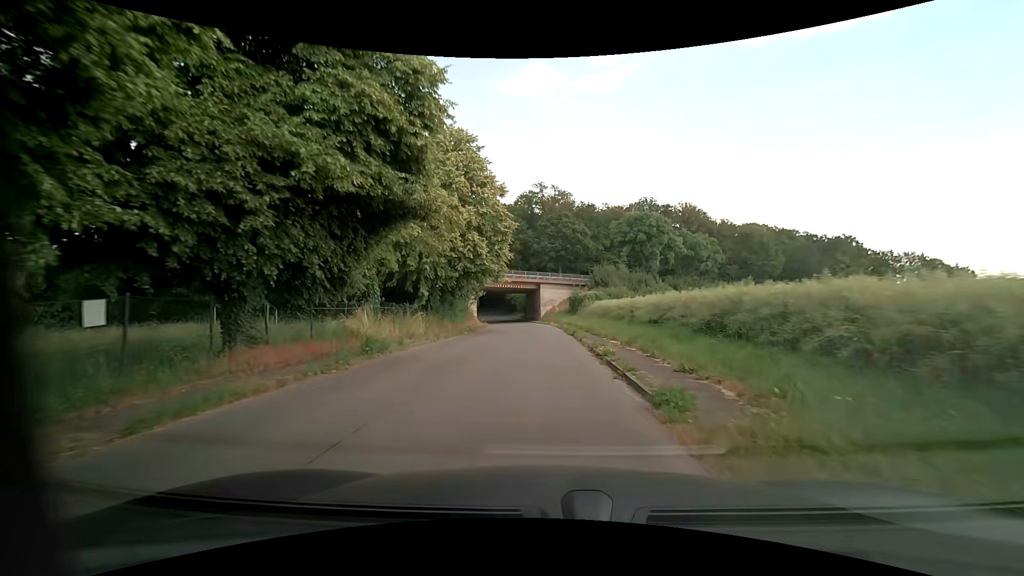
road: unclassified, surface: asphalt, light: Day
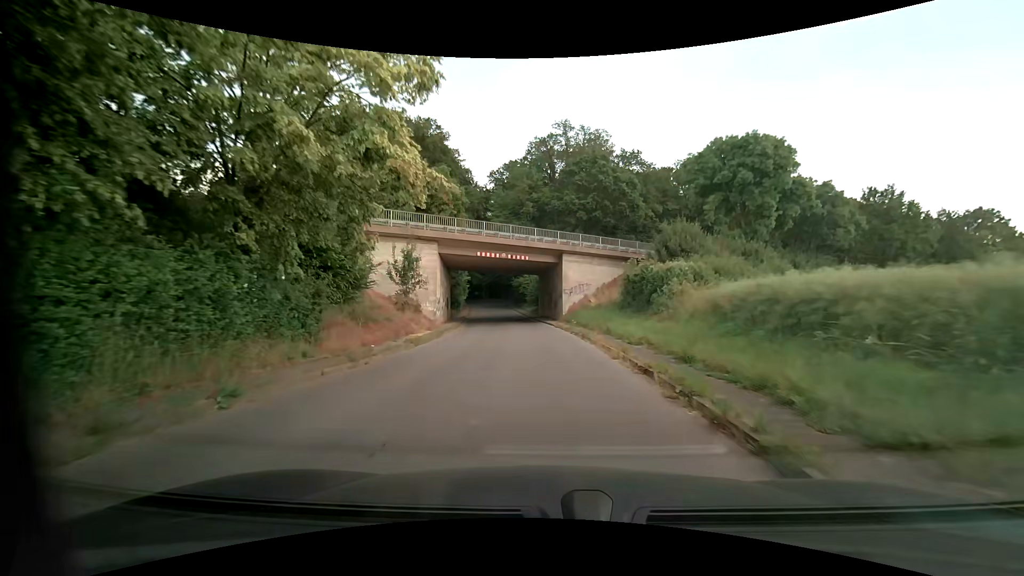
(-0.2, +31.6) m; -2°
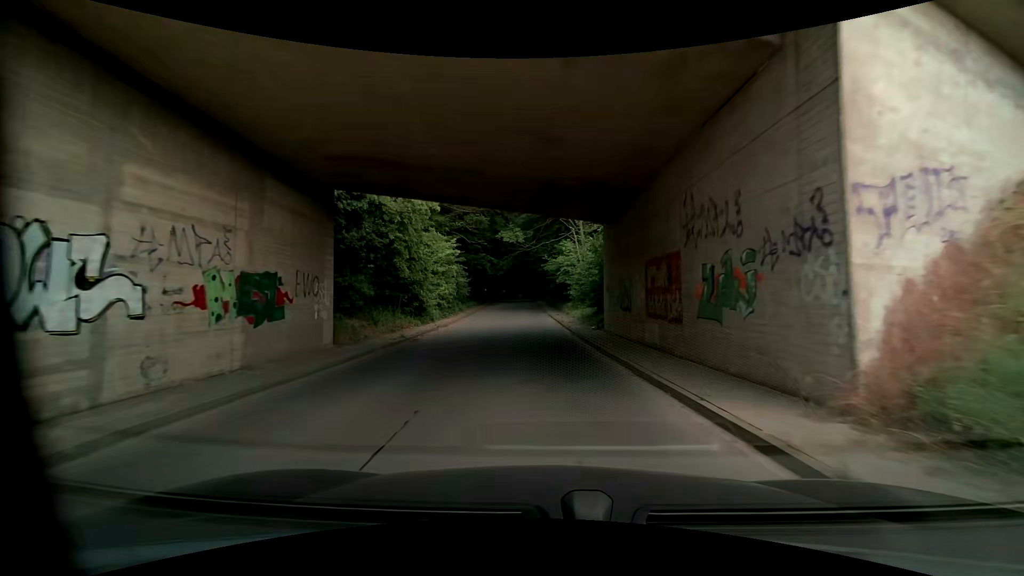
(-1.3, +32.7) m; -5°
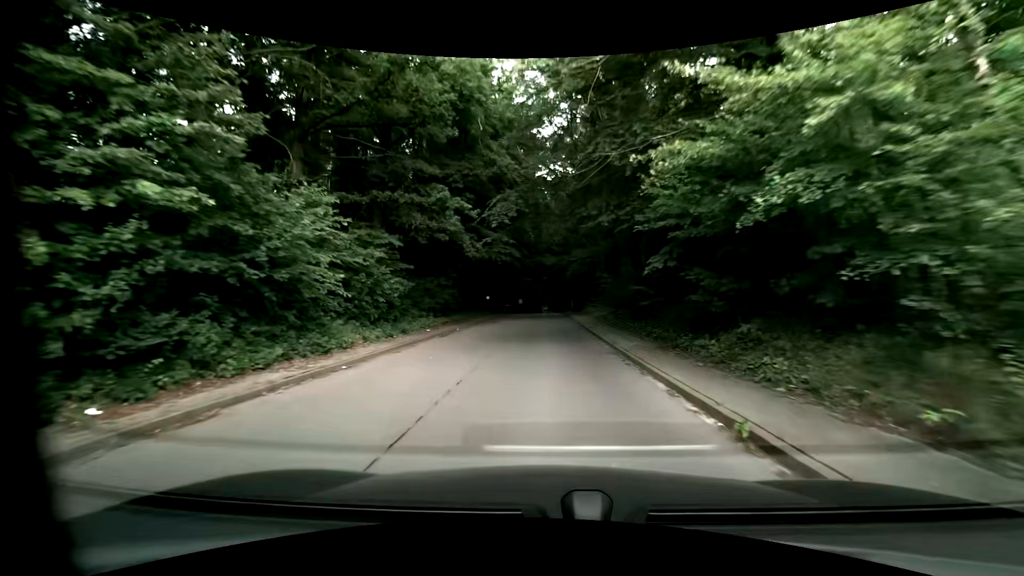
(-1.7, +33.4) m; -4°
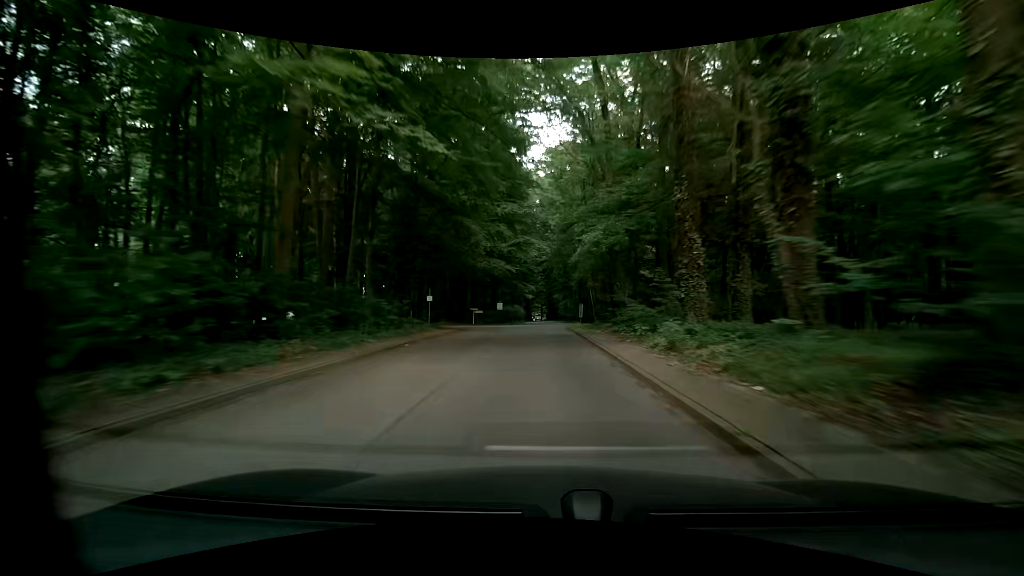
(+0.2, +25.4) m; +2°
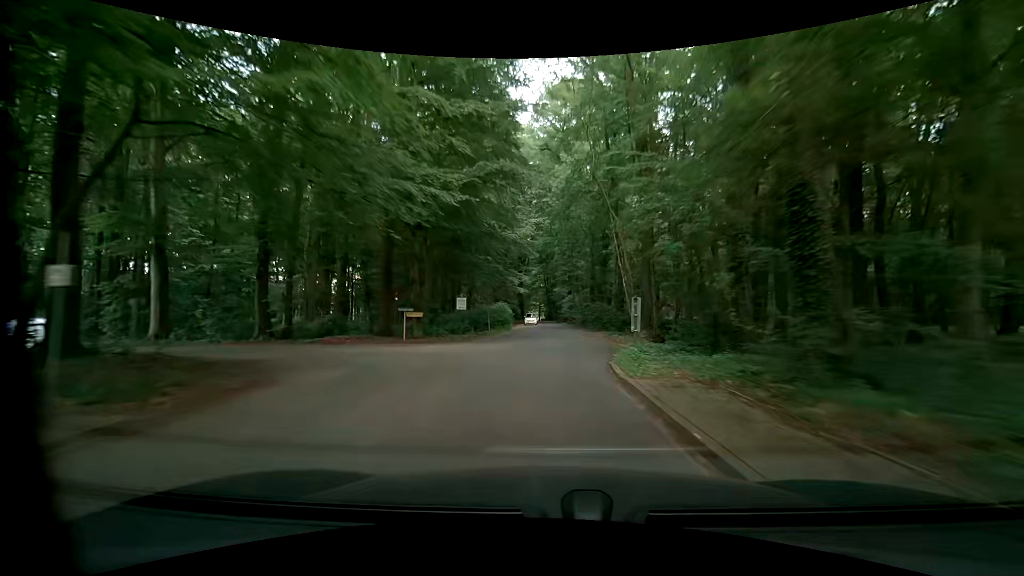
(-0.2, +23.1) m; +1°
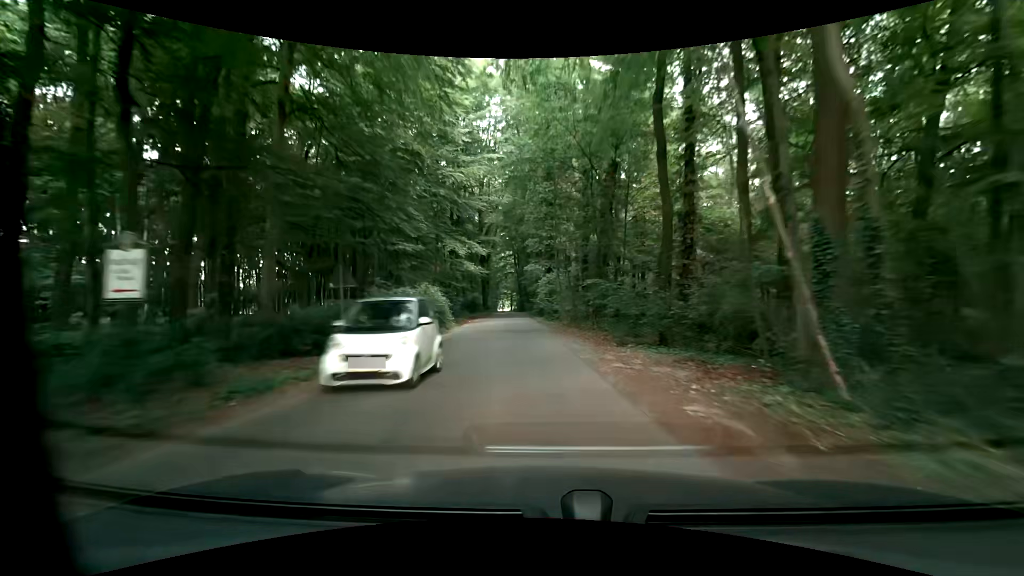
(0.0, +22.0) m; +2°
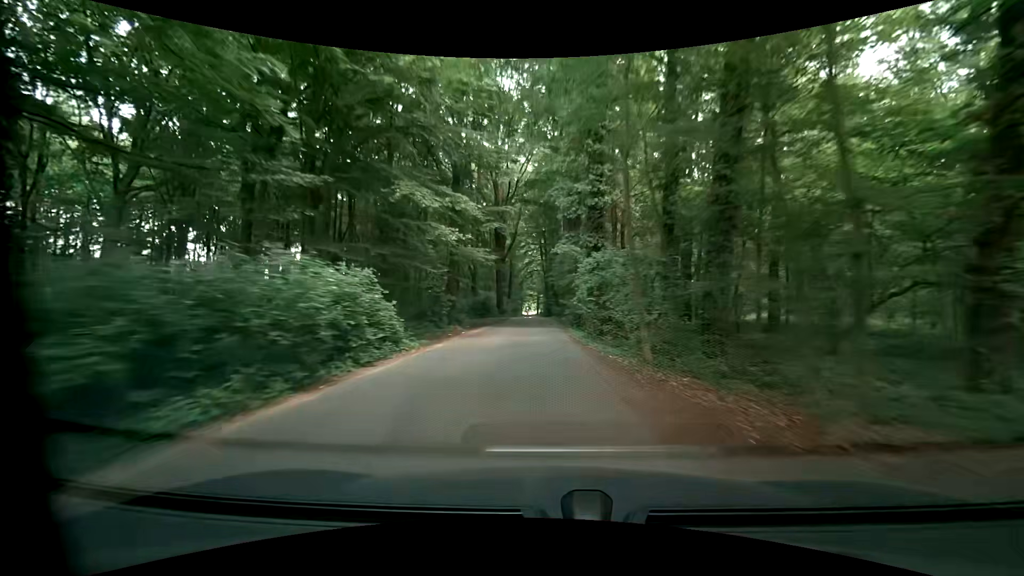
(-0.3, +16.7) m; -2°
(0, +10) (0, +20) (-1, +30) (-1, +40) (-1, +50) (-2, +60) (-3, +70) (-3, +80) (-4, +90) (-4, +100) m
